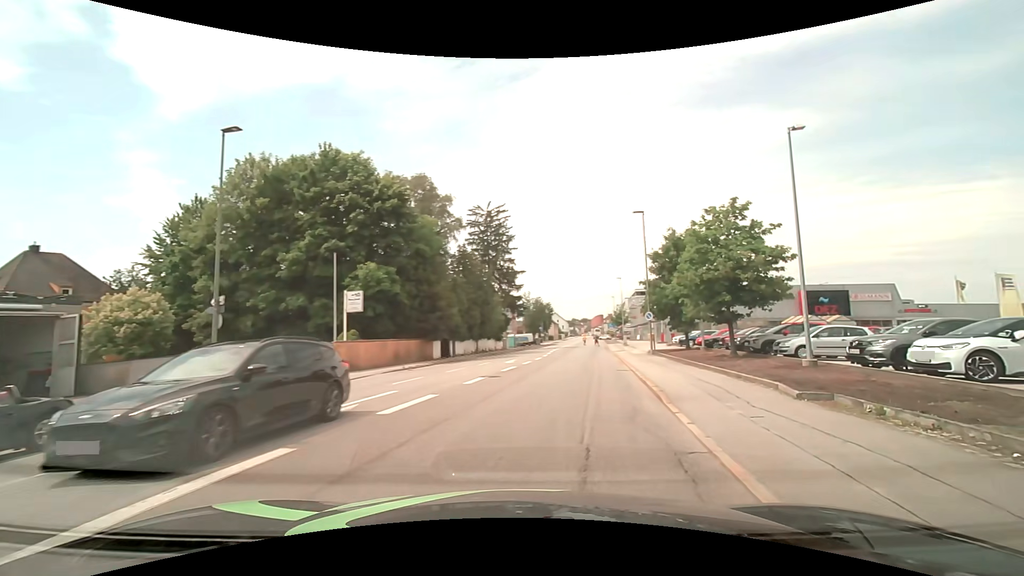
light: Day
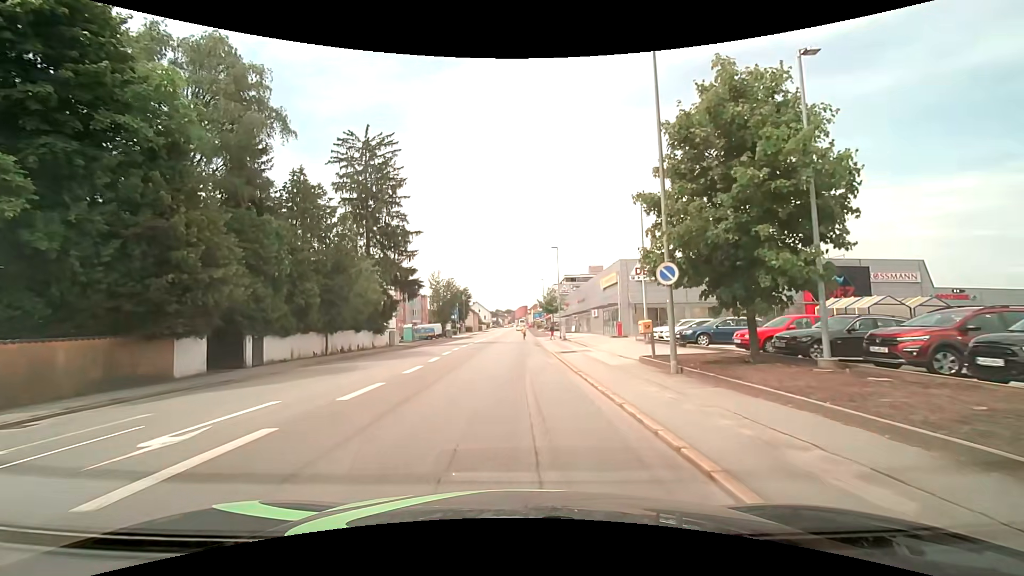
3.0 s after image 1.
(+3.1, +23.0) m; +9°
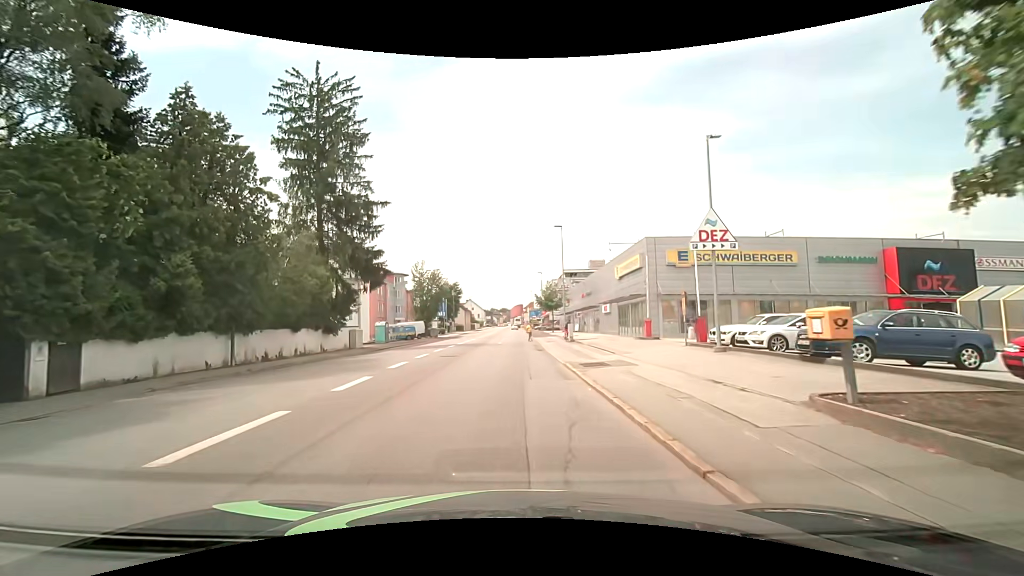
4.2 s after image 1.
(+0.1, +10.9) m; +1°
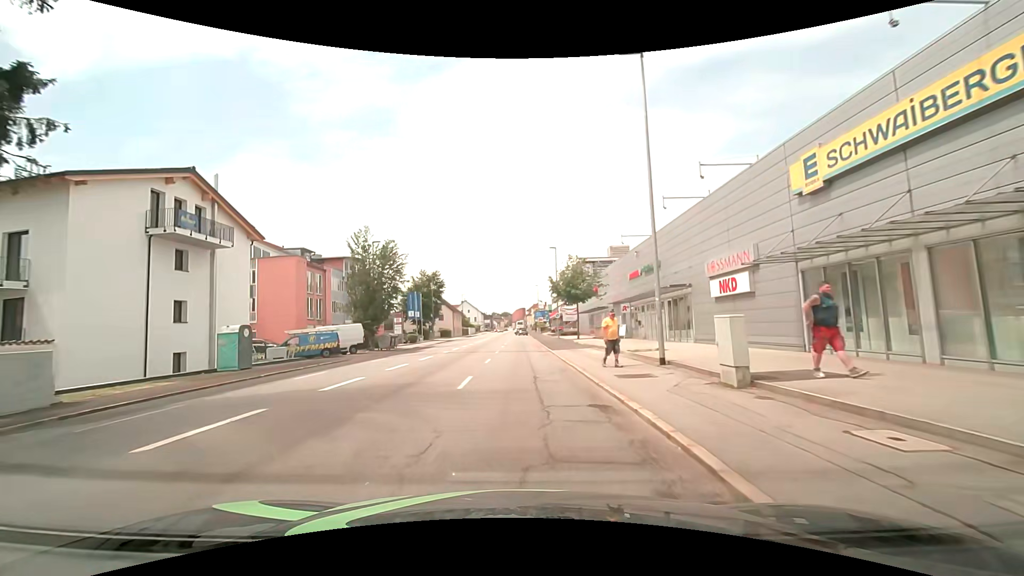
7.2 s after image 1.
(-0.2, +29.4) m; -1°
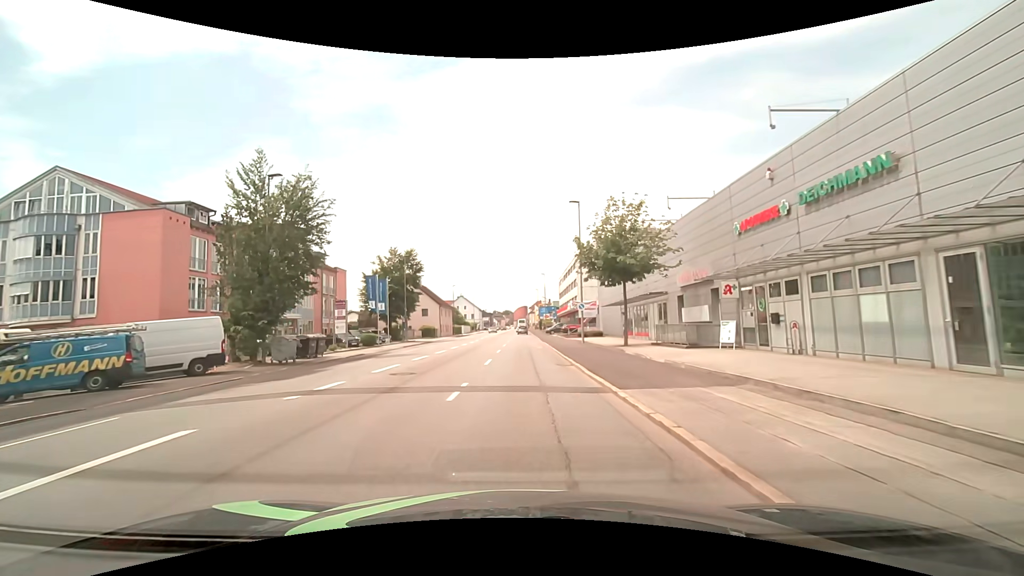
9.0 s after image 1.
(+0.1, +20.2) m; 0°
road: tertiary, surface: asphalt
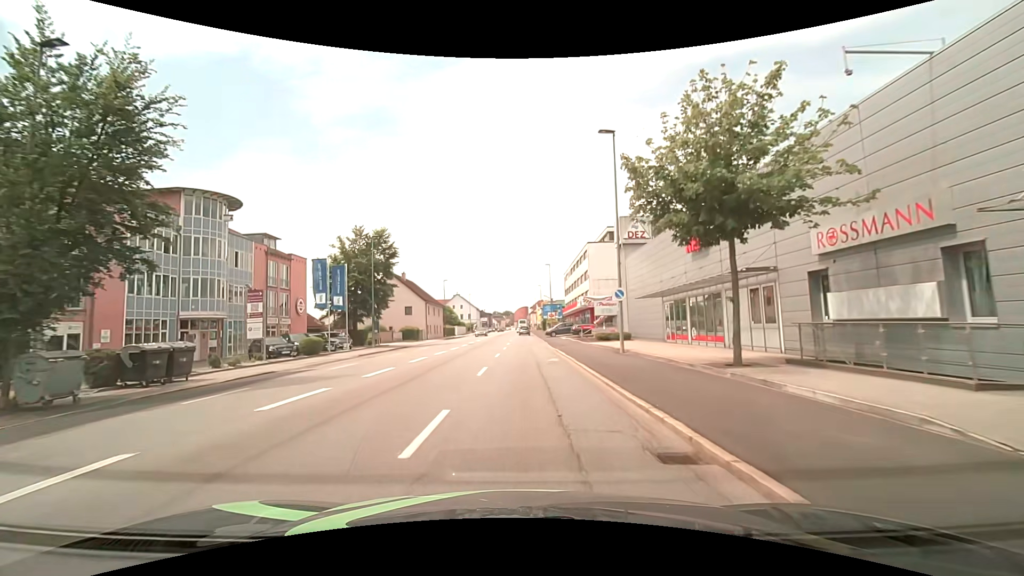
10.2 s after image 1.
(0.0, +13.3) m; 0°
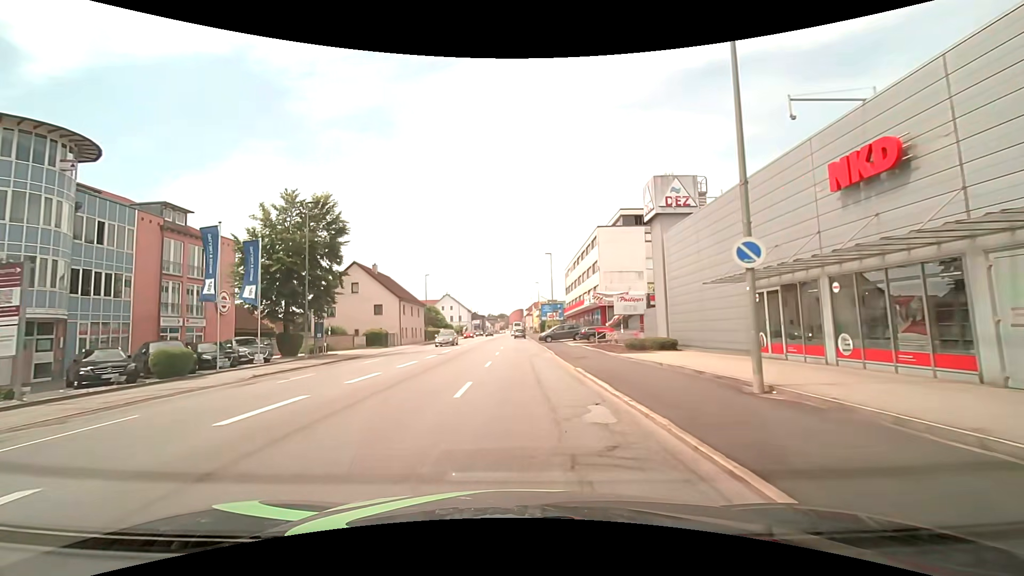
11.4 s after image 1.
(+0.1, +13.1) m; 0°
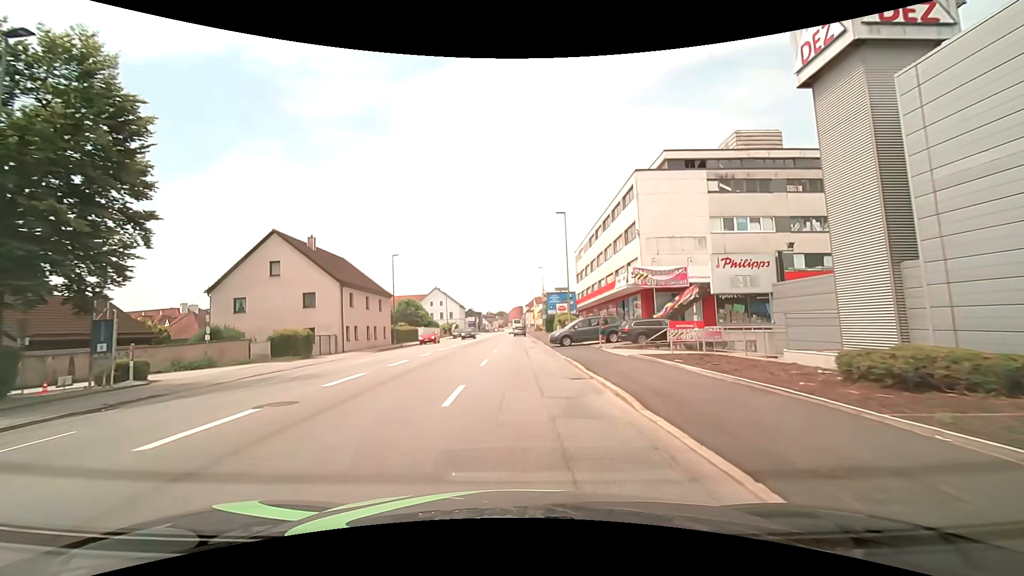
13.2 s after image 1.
(+0.1, +19.5) m; 0°
